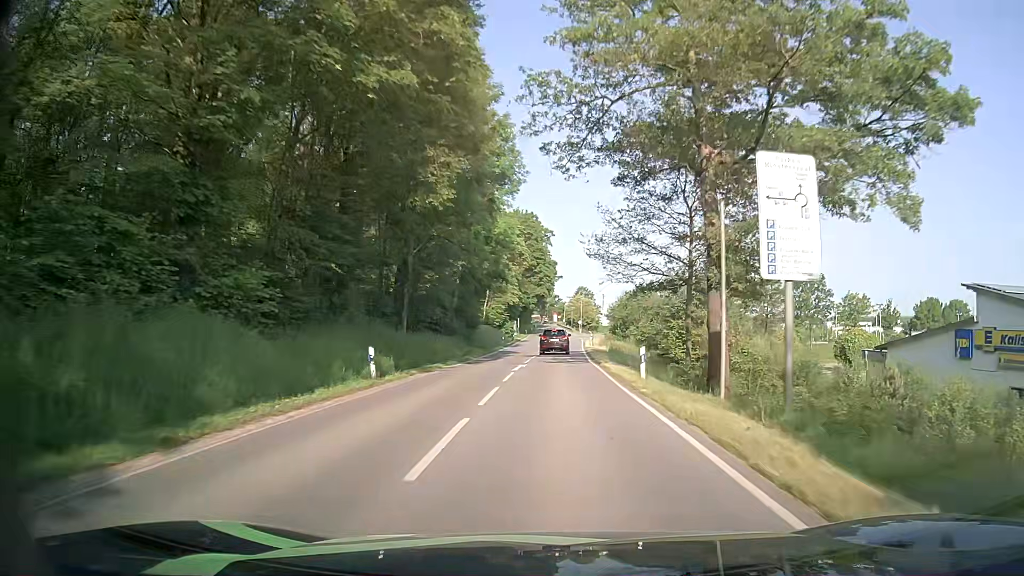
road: secondary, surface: asphalt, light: Day
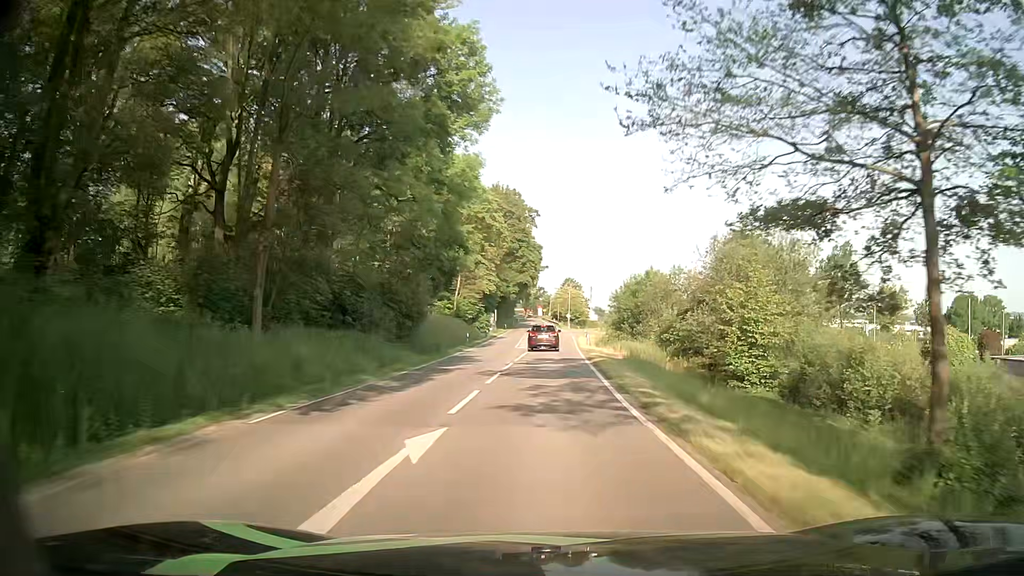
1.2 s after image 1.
(+0.3, +19.1) m; +1°
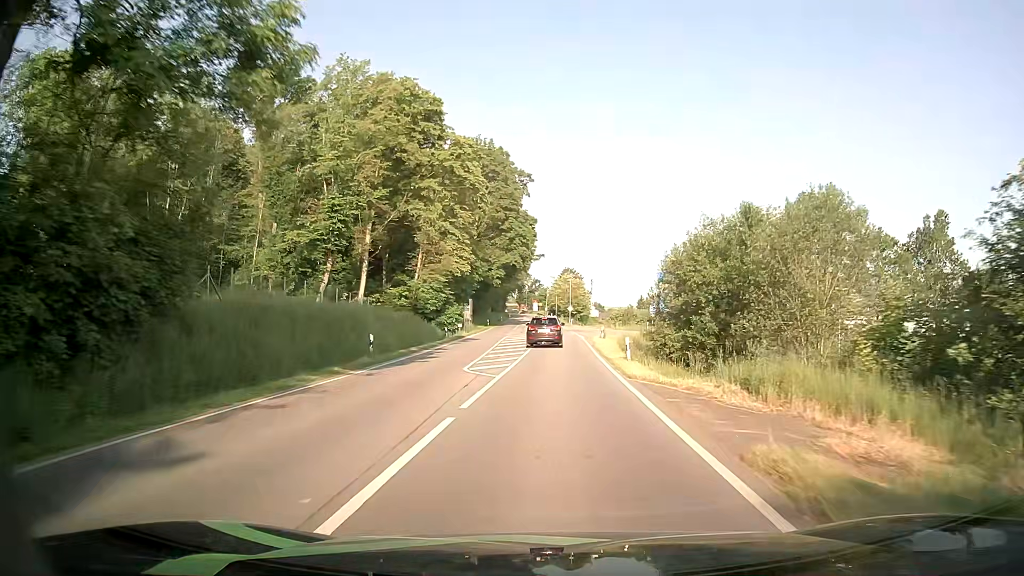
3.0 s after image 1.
(+0.1, +27.8) m; 0°
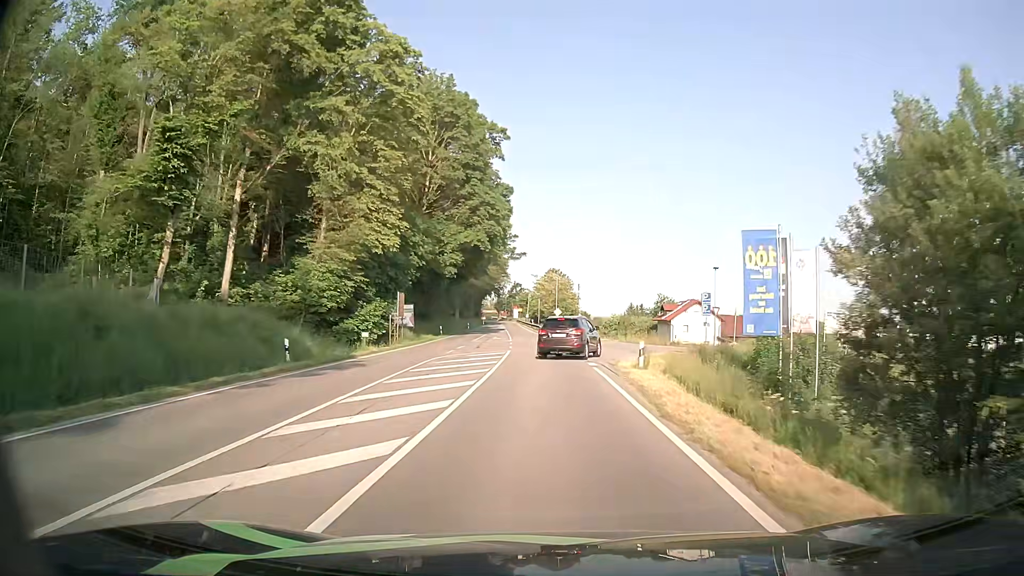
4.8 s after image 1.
(+0.5, +26.6) m; +1°
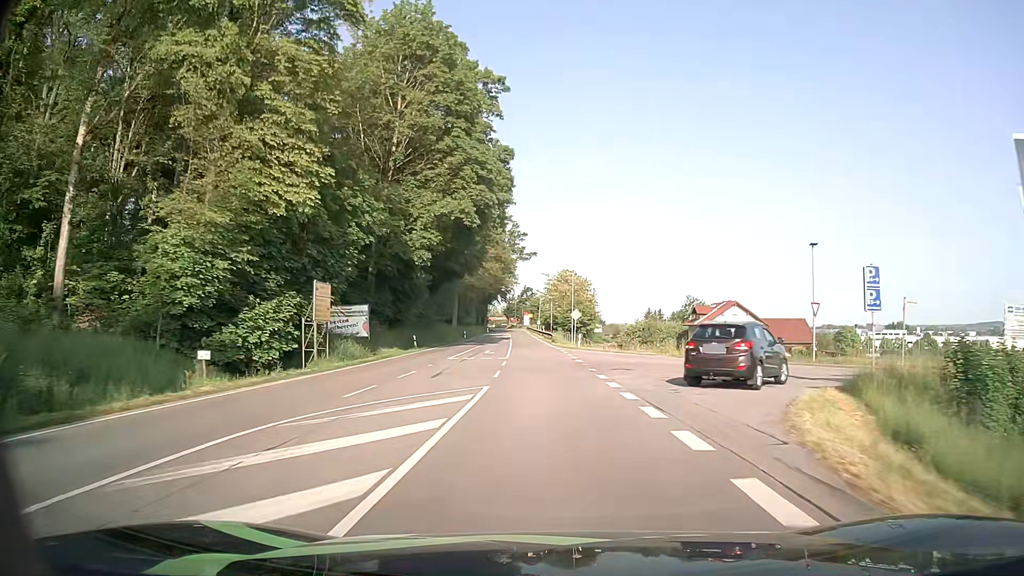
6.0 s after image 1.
(-0.1, +17.7) m; -1°
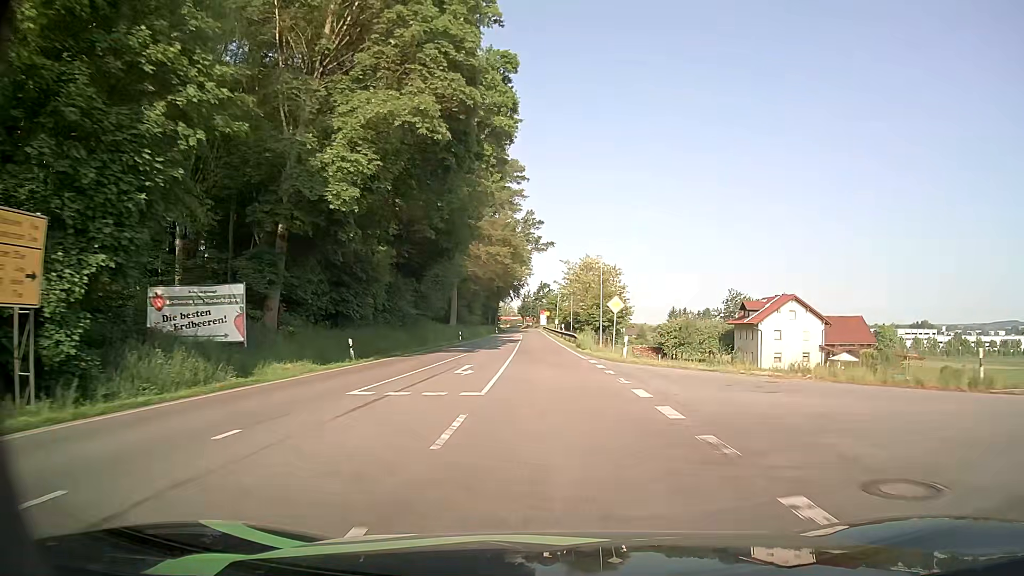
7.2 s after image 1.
(-0.1, +18.4) m; -1°
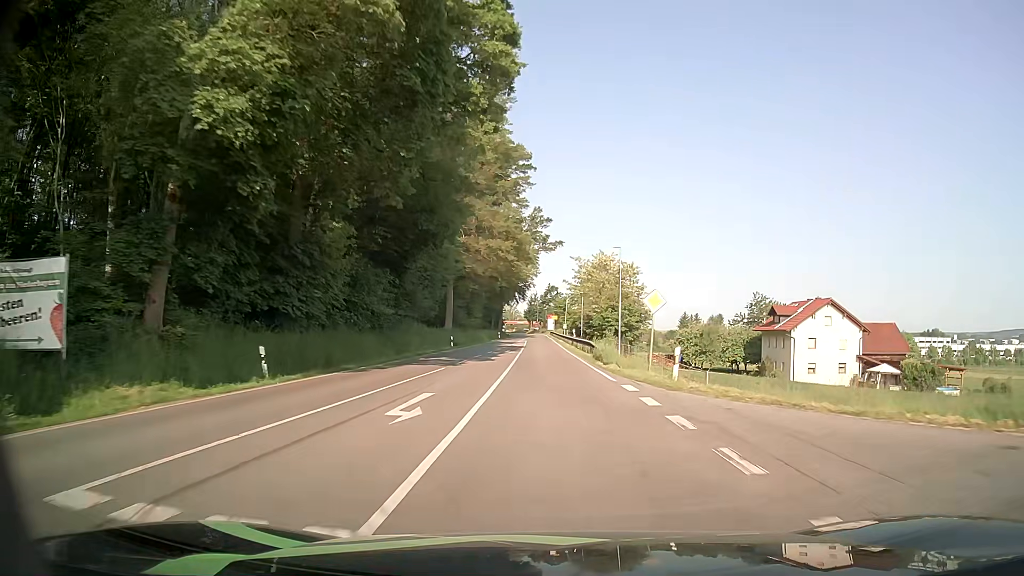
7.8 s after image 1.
(-0.1, +9.5) m; -1°
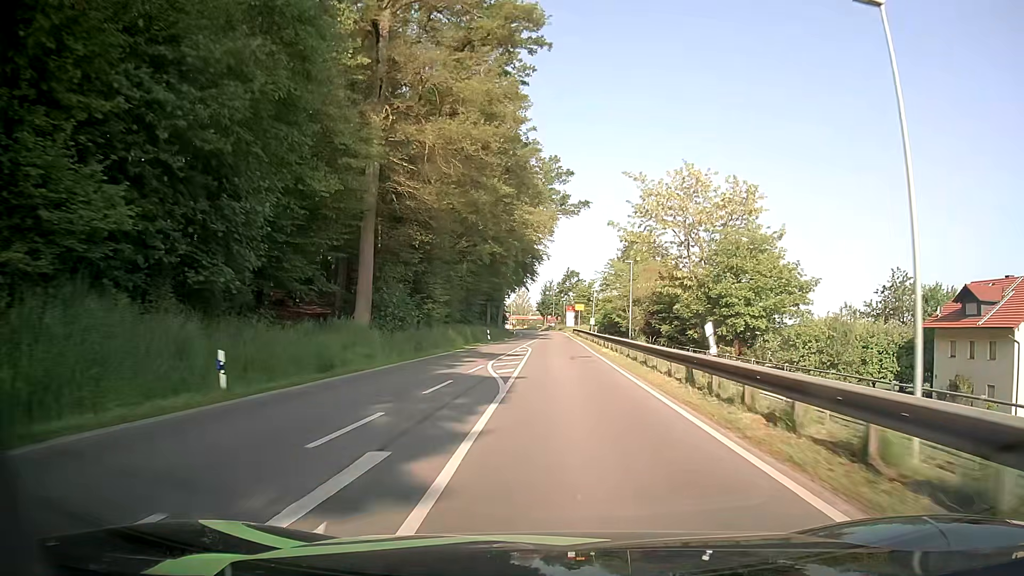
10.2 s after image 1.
(-0.5, +38.3) m; -1°
(0, +10) (0, +20) (0, +30) (0, +40) (0, +50) (+1, +60) (0, +70) (0, +80) (0, +90) (0, +100) m
